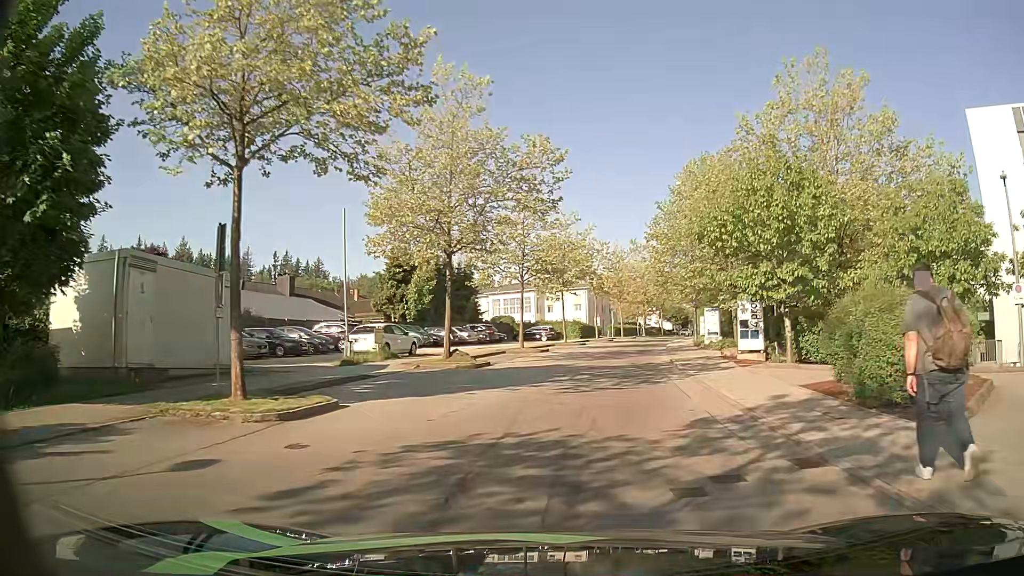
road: residential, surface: asphalt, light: Day
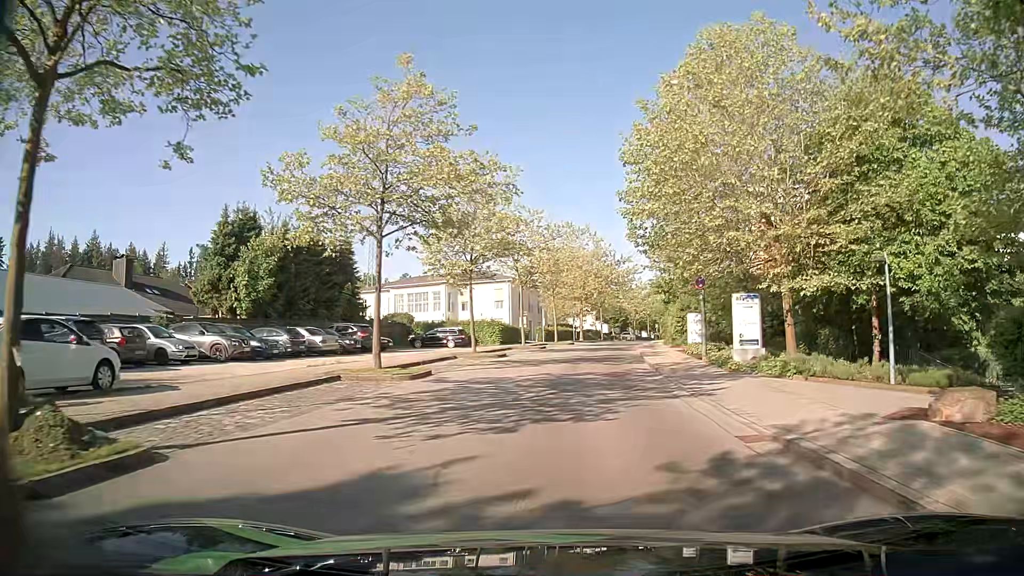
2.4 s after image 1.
(+1.1, +18.8) m; +6°
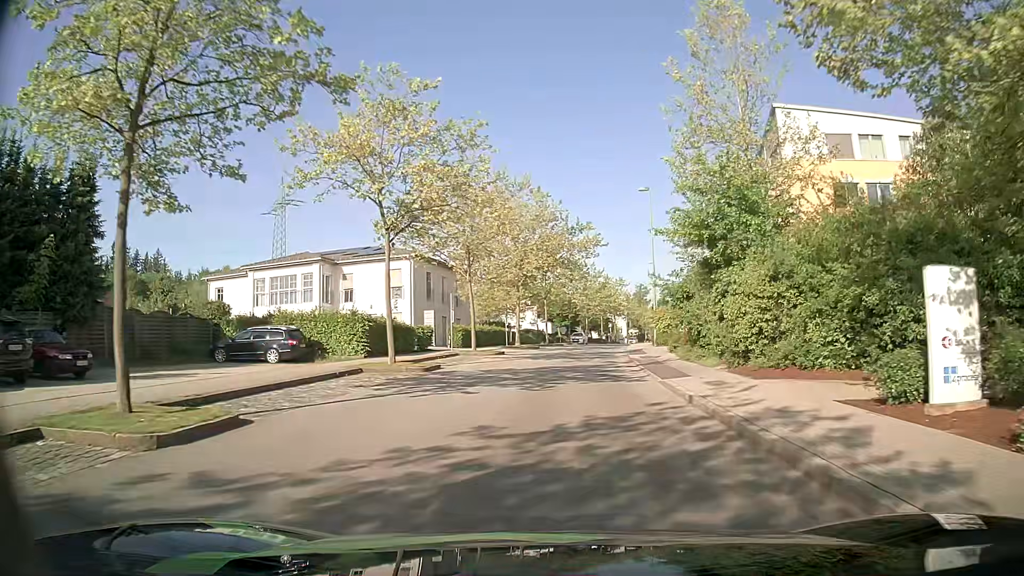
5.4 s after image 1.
(+1.4, +24.7) m; +5°
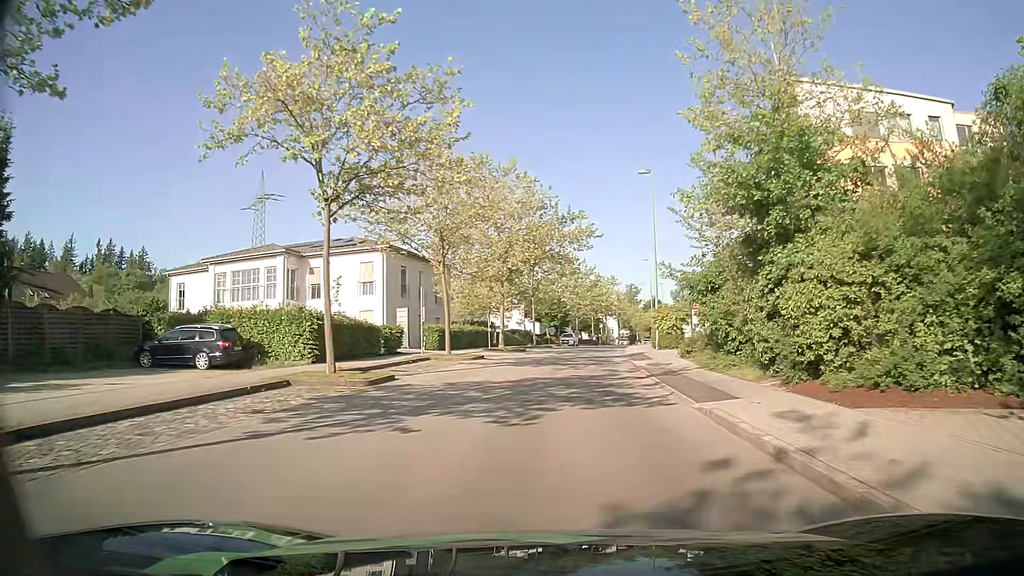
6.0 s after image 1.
(+0.1, +5.2) m; +1°
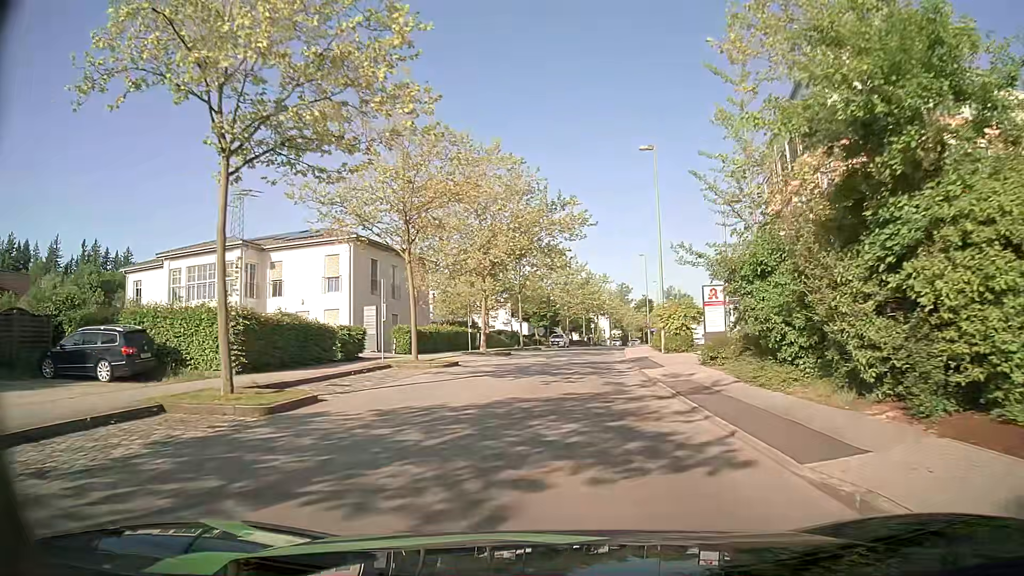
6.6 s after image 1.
(+0.1, +5.3) m; +2°
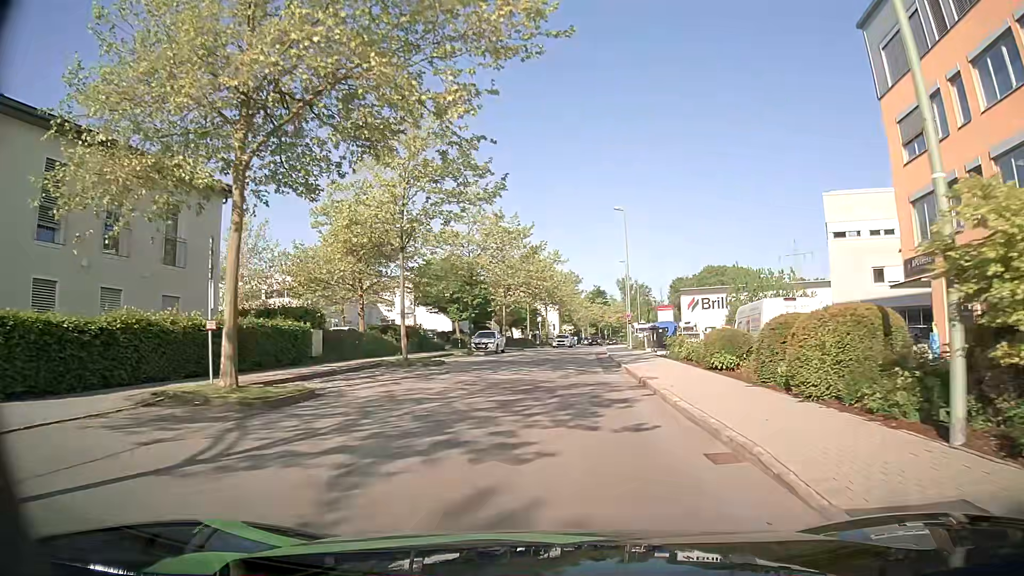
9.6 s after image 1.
(+1.0, +26.8) m; +5°
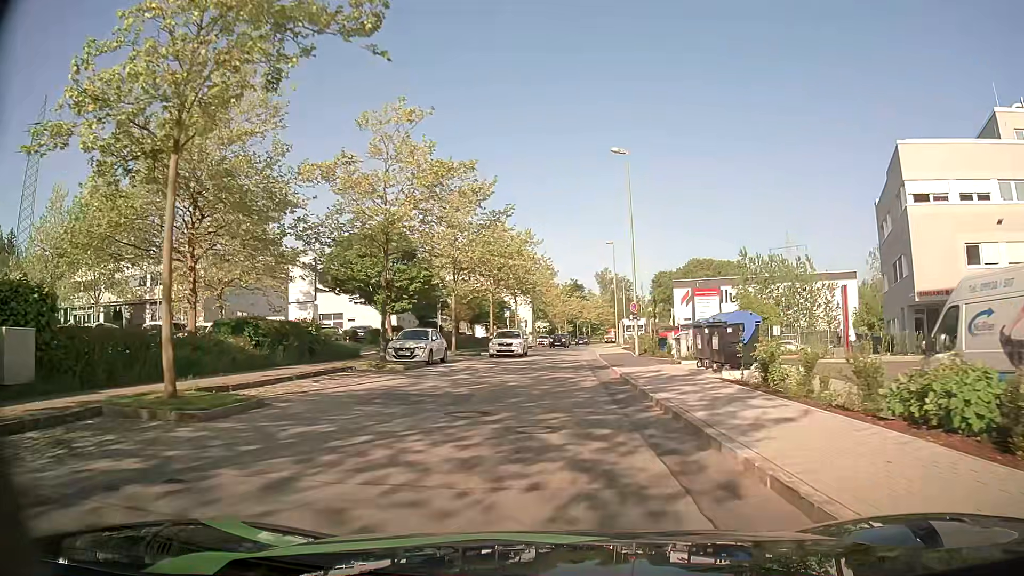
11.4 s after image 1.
(+0.3, +15.6) m; +2°
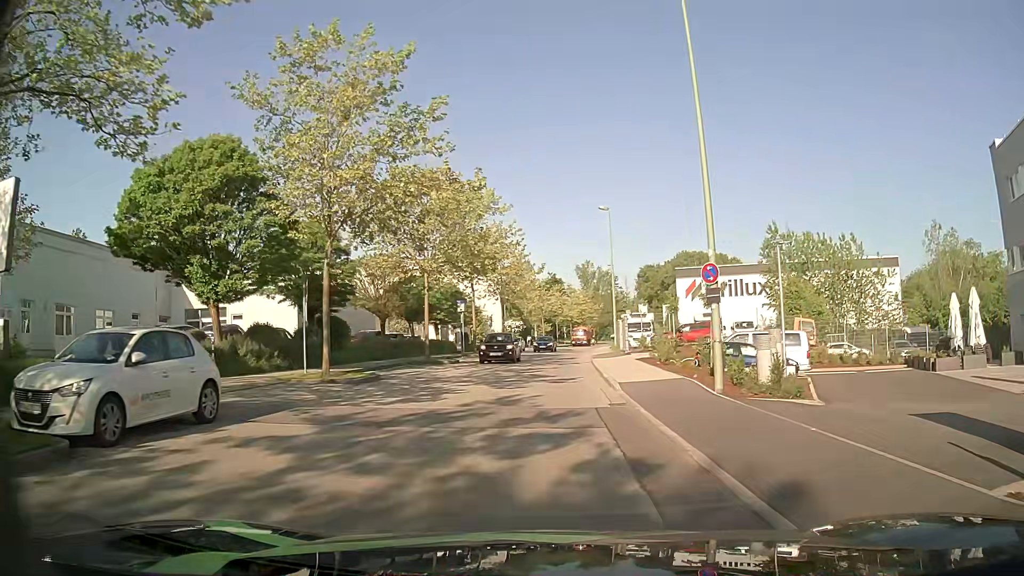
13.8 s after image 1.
(+0.5, +18.9) m; +2°
(0, +10) (0, +20) (0, +30) (+1, +40) (+1, +50) (+2, +60) (+3, +70) (+4, +80) (+5, +90) (+7, +100) m
